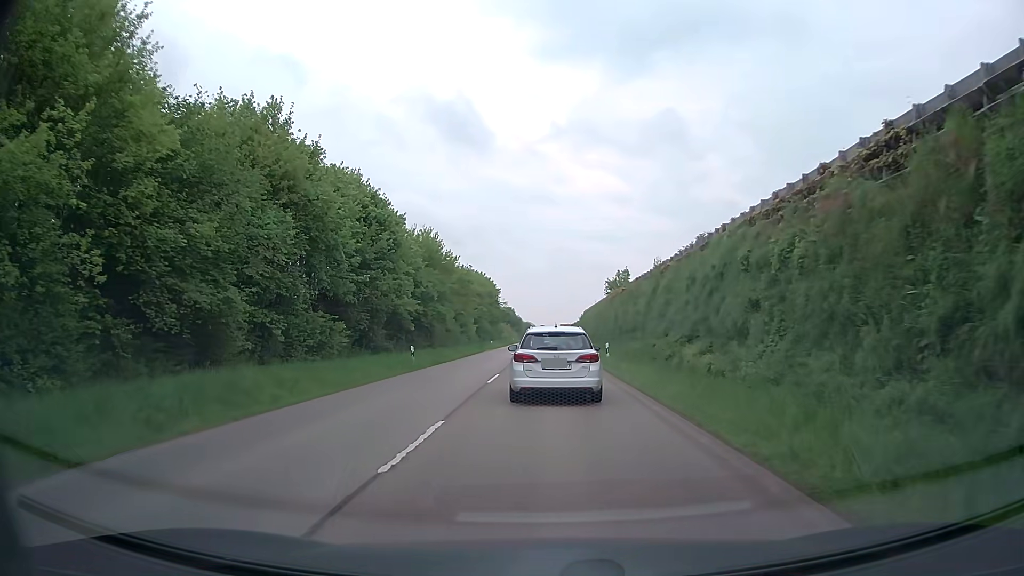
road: secondary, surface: asphalt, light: Day
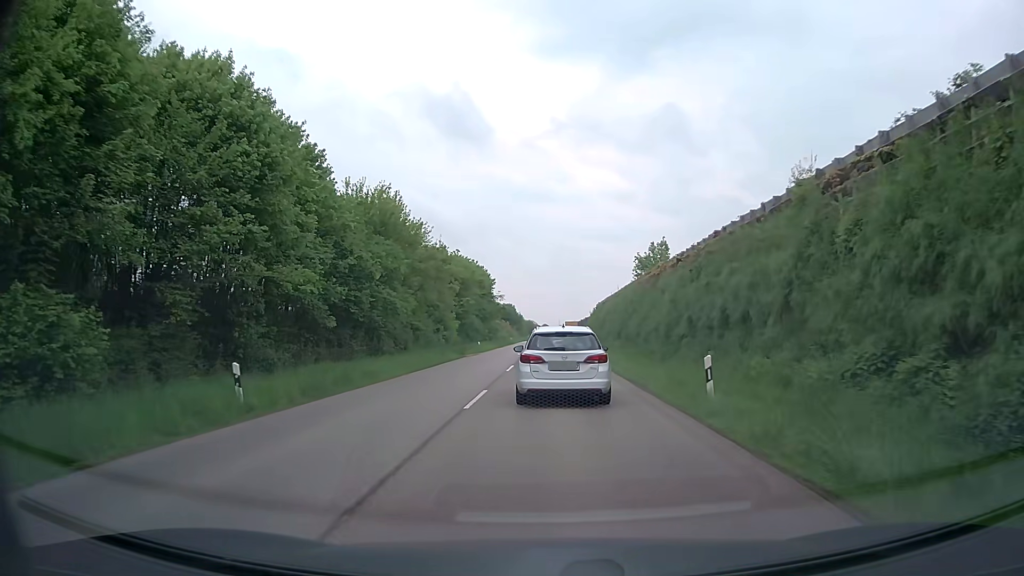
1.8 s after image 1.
(-0.1, +18.4) m; 0°
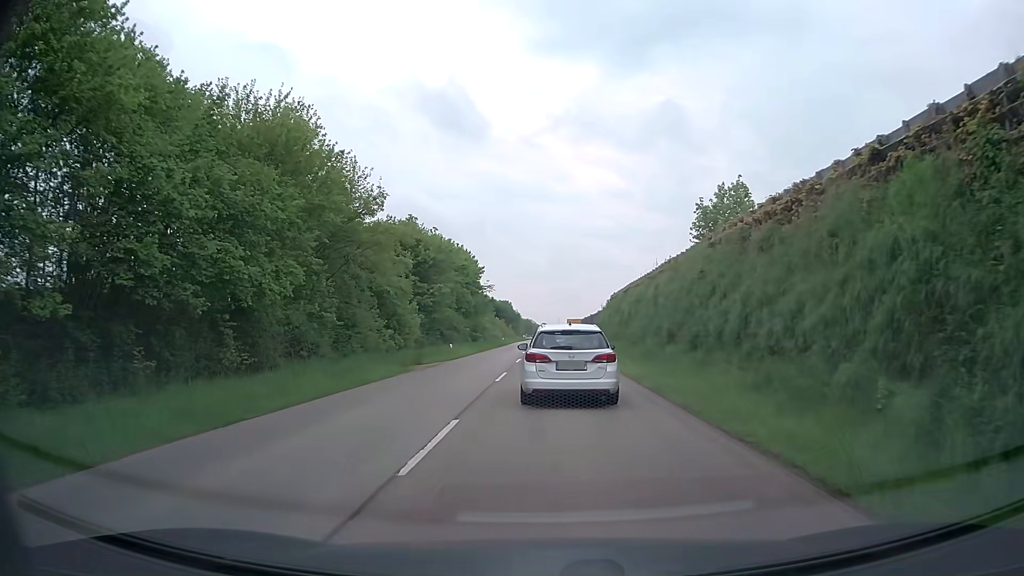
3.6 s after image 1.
(0.0, +17.7) m; 0°
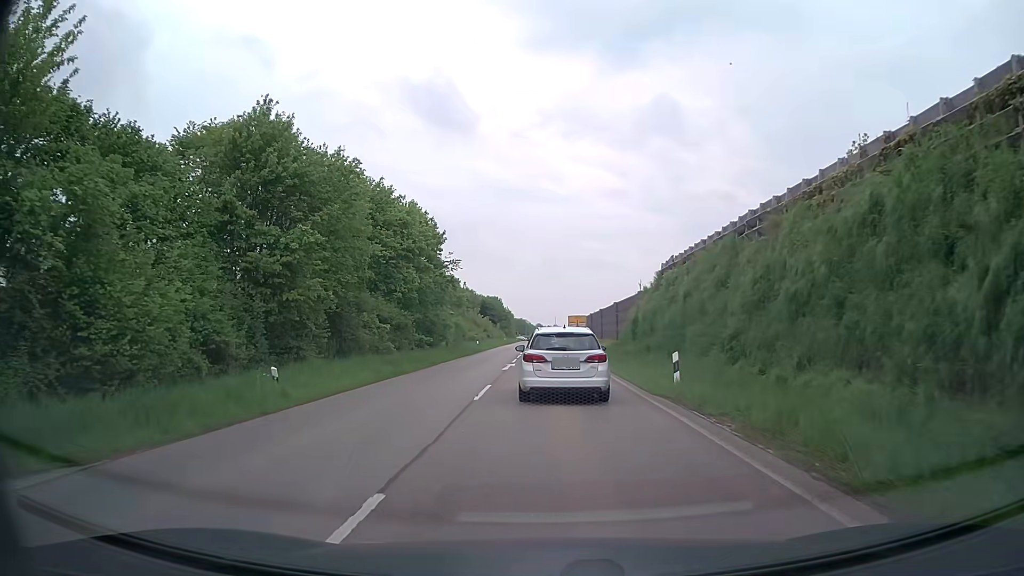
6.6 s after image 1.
(+0.2, +28.6) m; +1°
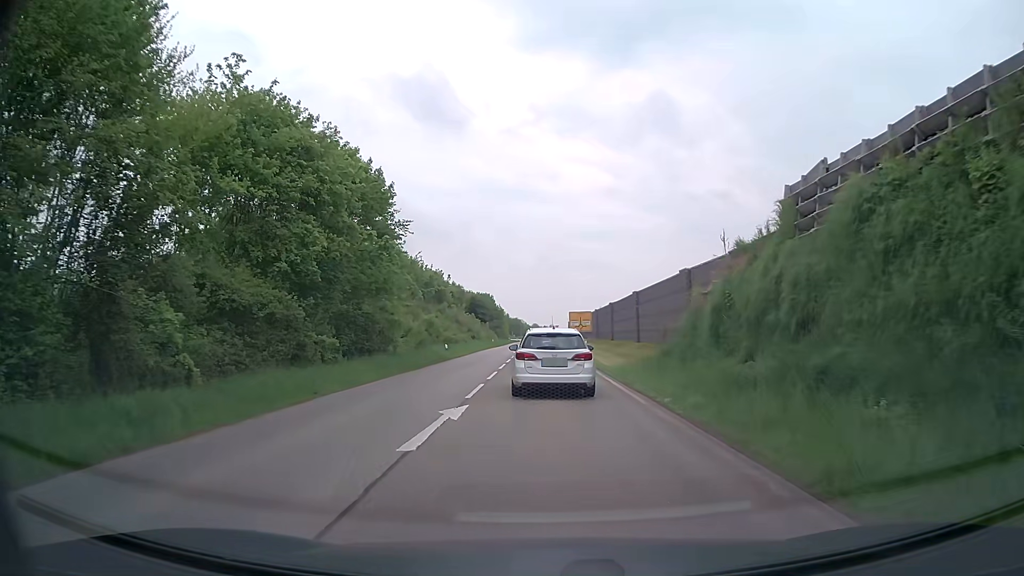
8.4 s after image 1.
(+0.1, +17.7) m; 0°
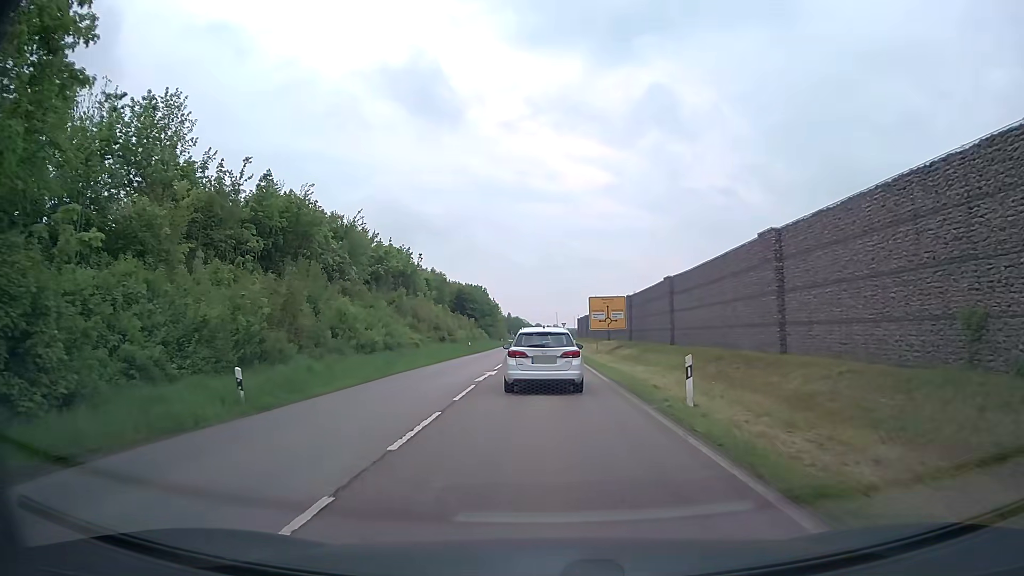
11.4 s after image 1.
(0.0, +30.8) m; 0°
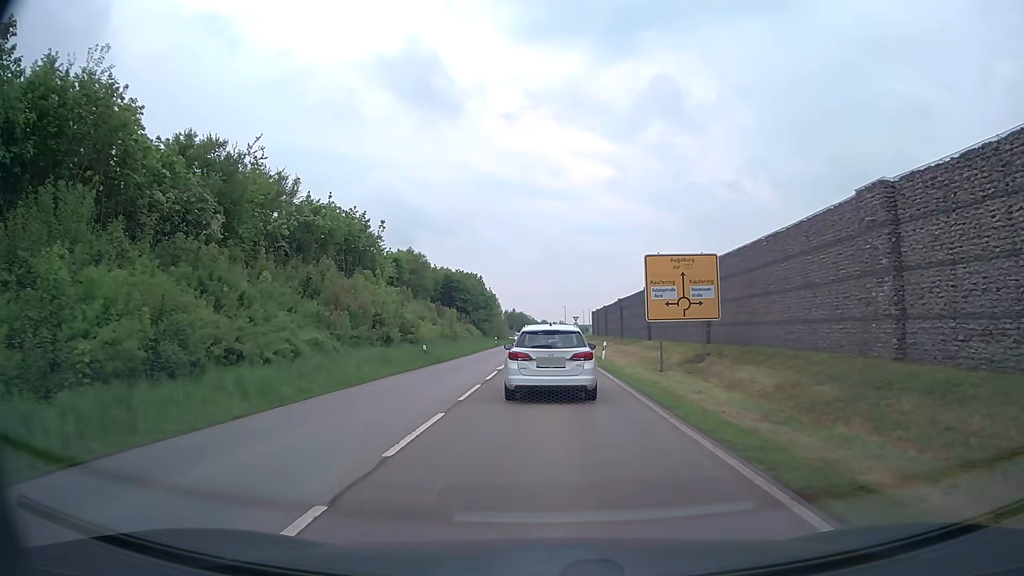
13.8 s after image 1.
(-0.1, +24.3) m; 0°
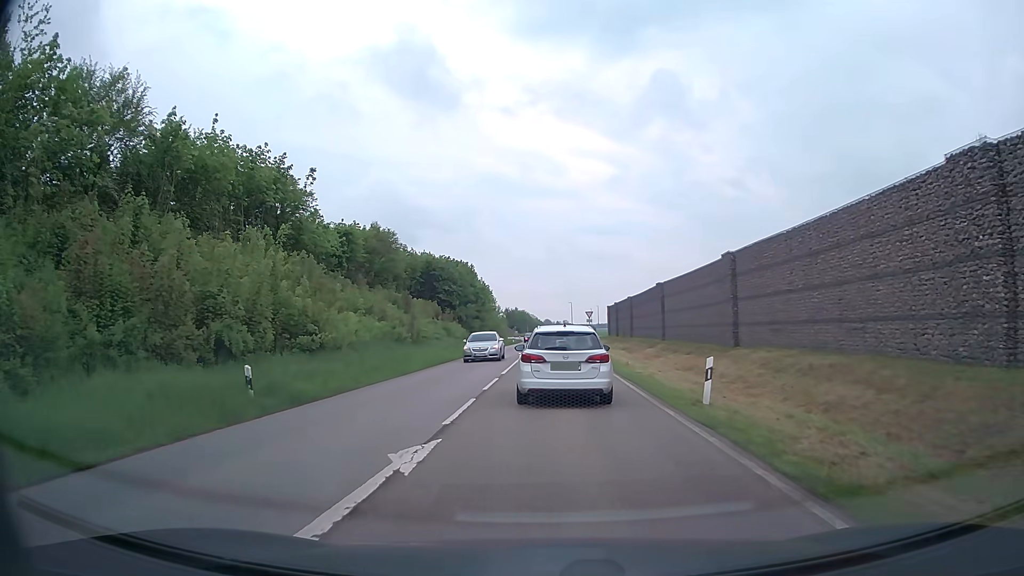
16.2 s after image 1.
(0.0, +21.1) m; 0°
